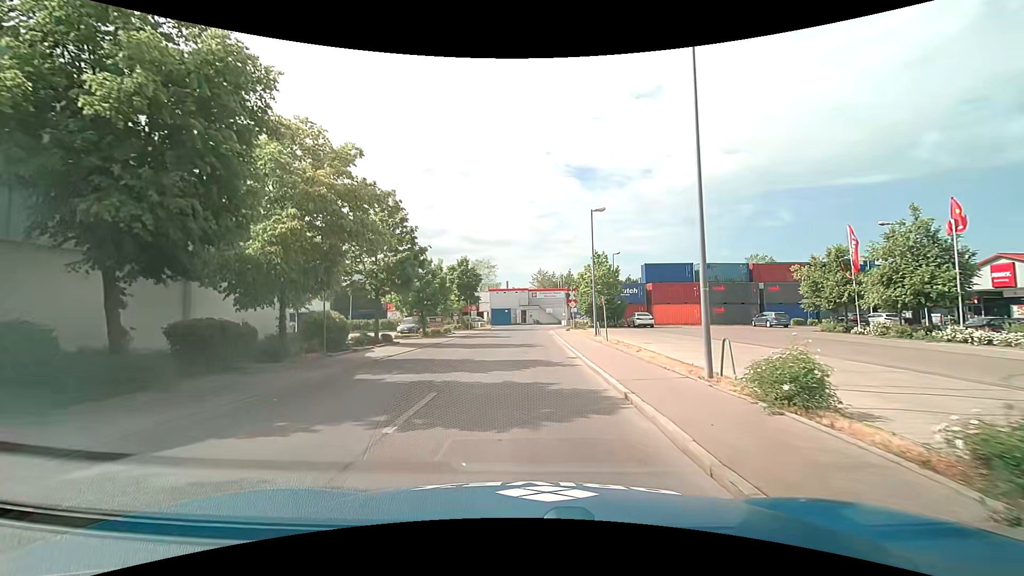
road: residential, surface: asphalt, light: Day
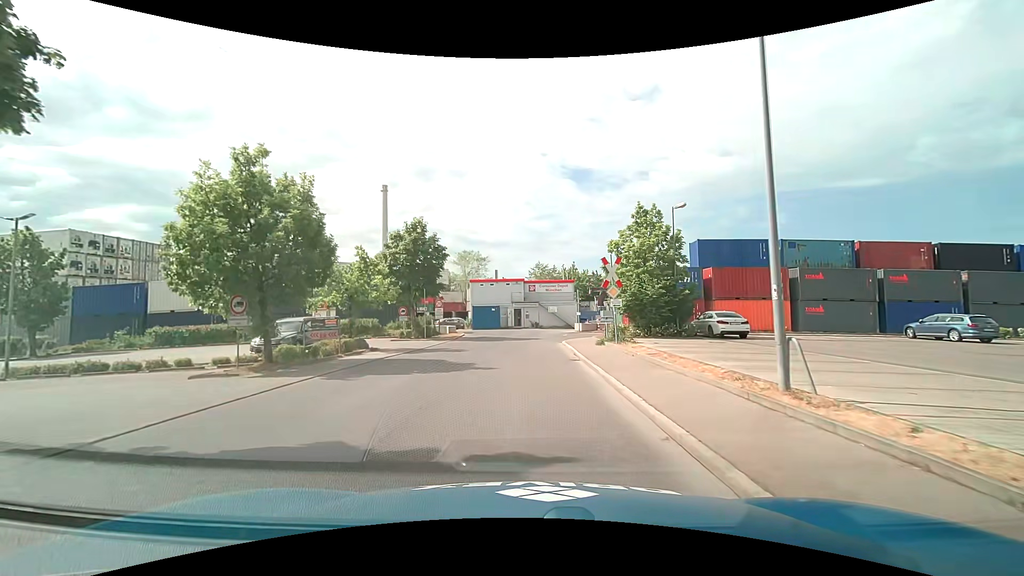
(+0.1, +21.3) m; 0°
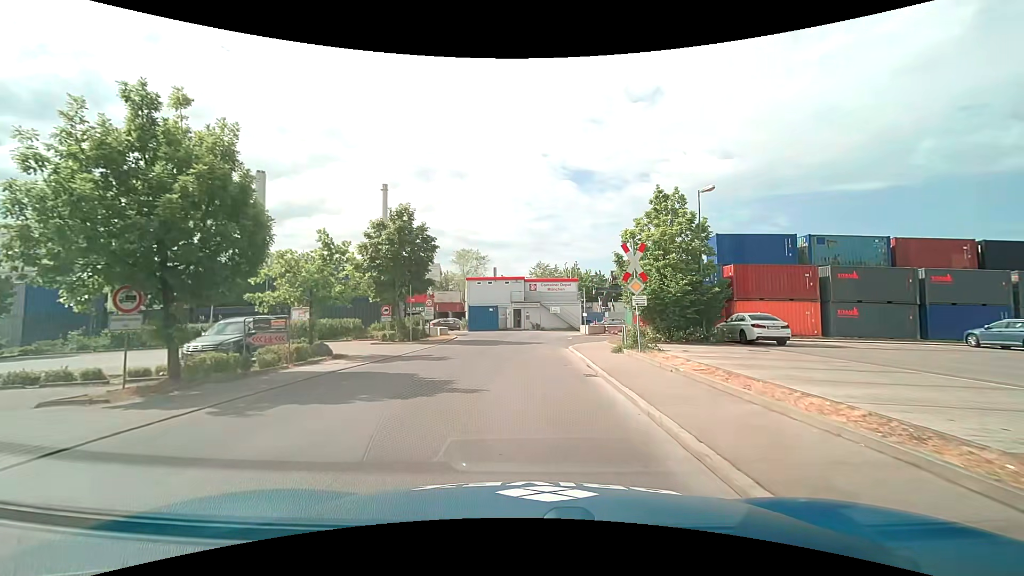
(0.0, +4.0) m; 0°
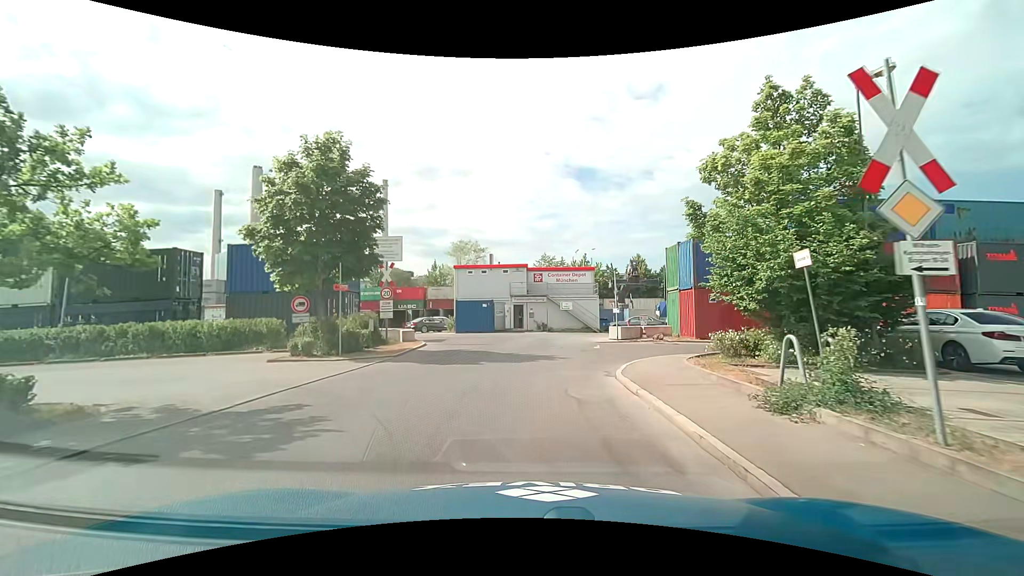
(0.0, +11.1) m; 0°
